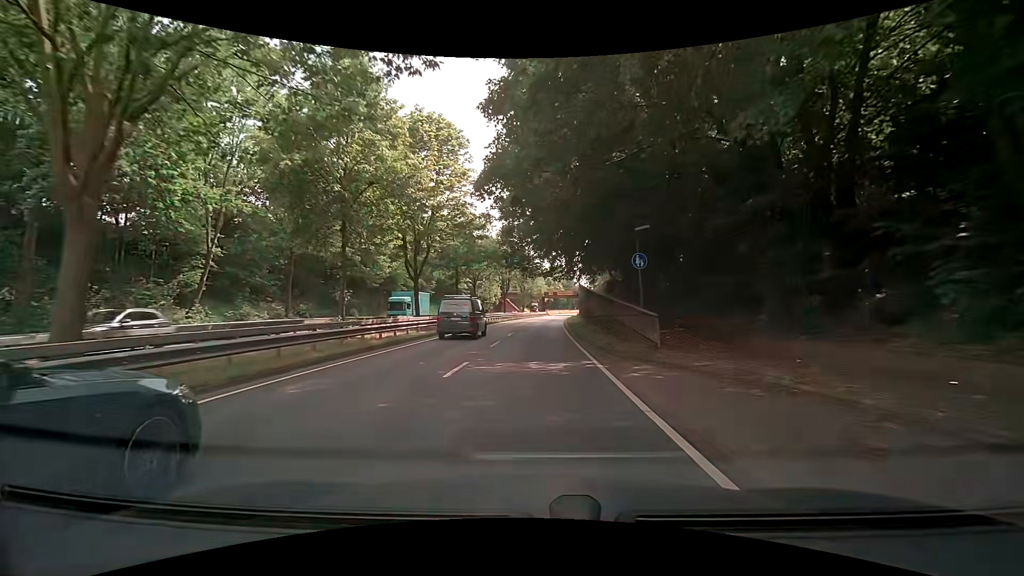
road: secondary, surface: asphalt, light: Day
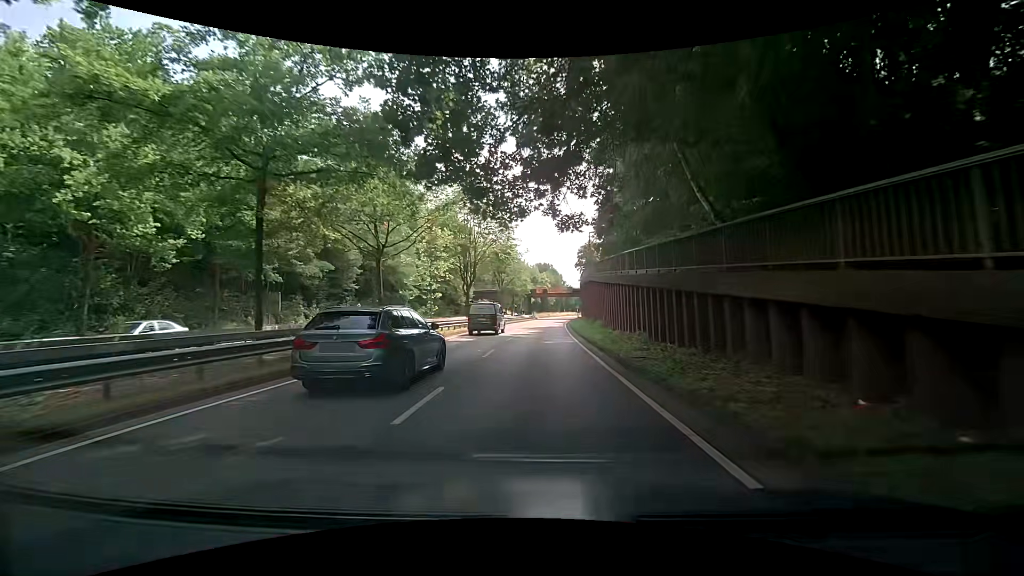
(+0.2, +31.0) m; +1°
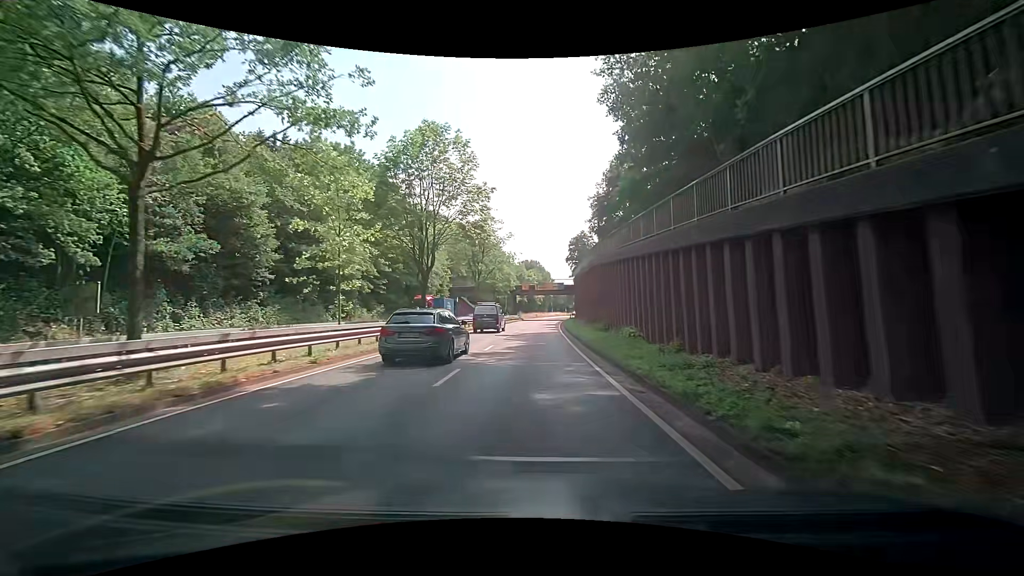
(+0.5, +14.8) m; +1°
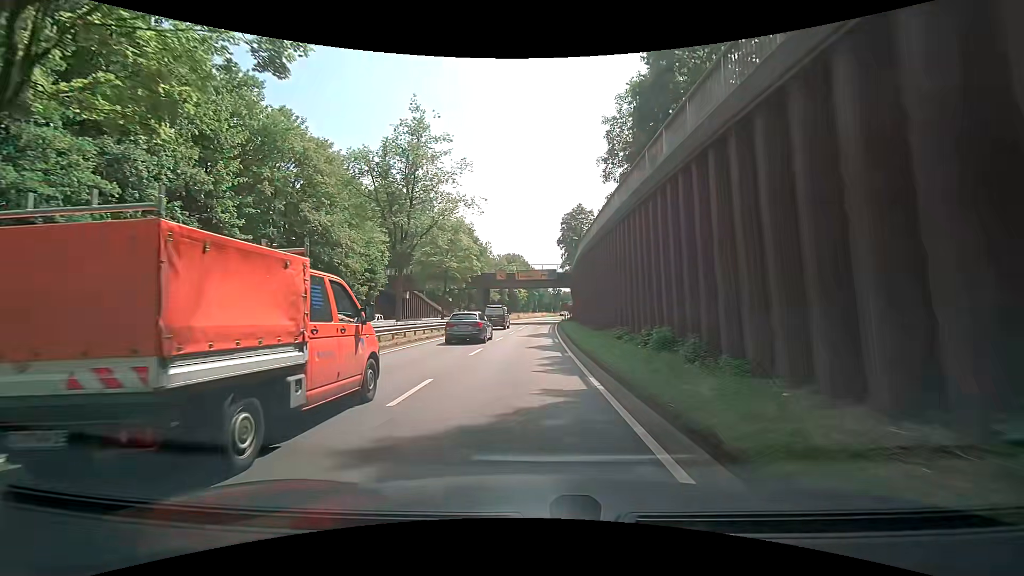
(+1.0, +28.6) m; +3°
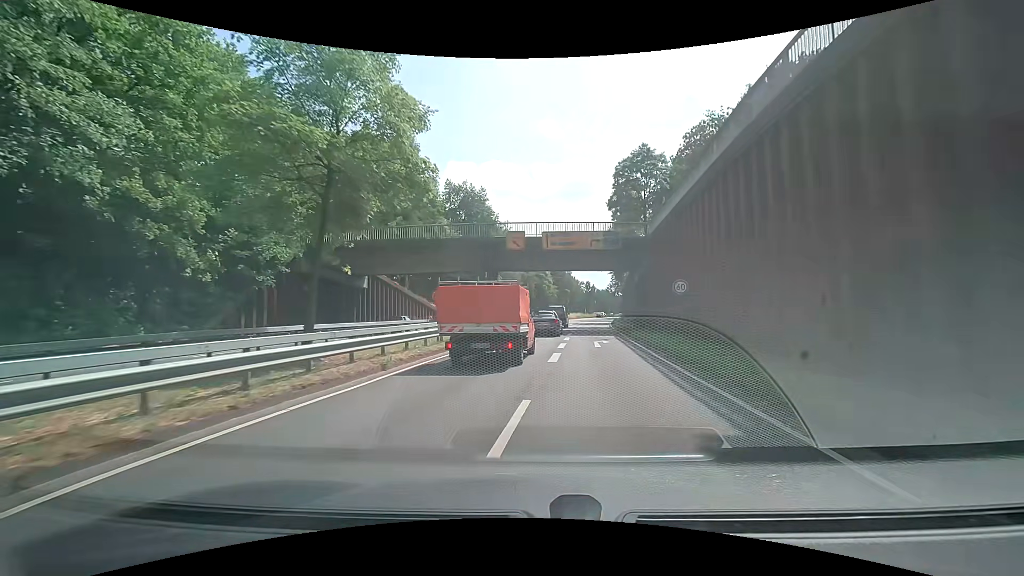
(-0.9, +29.8) m; -3°
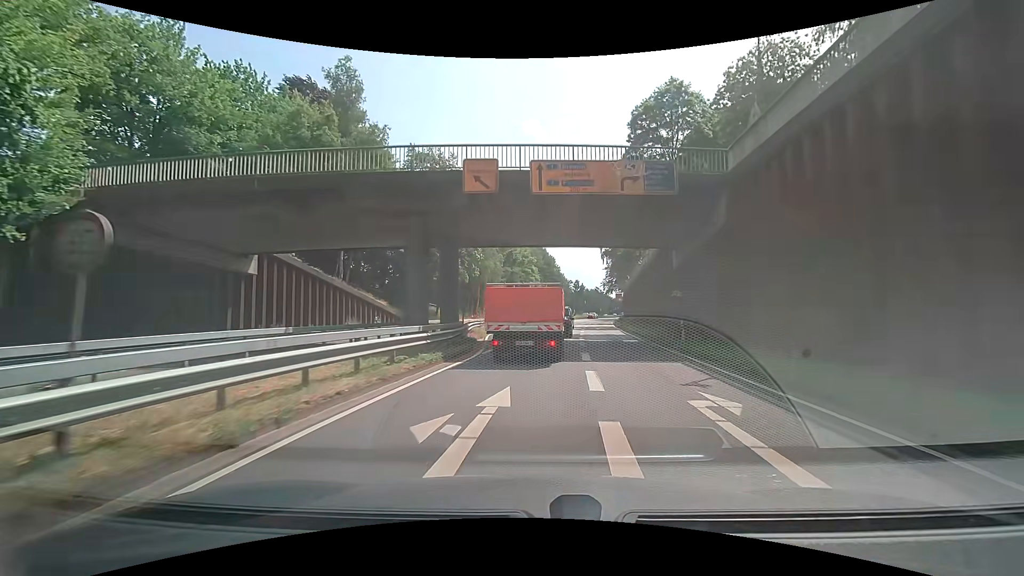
(+0.2, +16.0) m; +1°
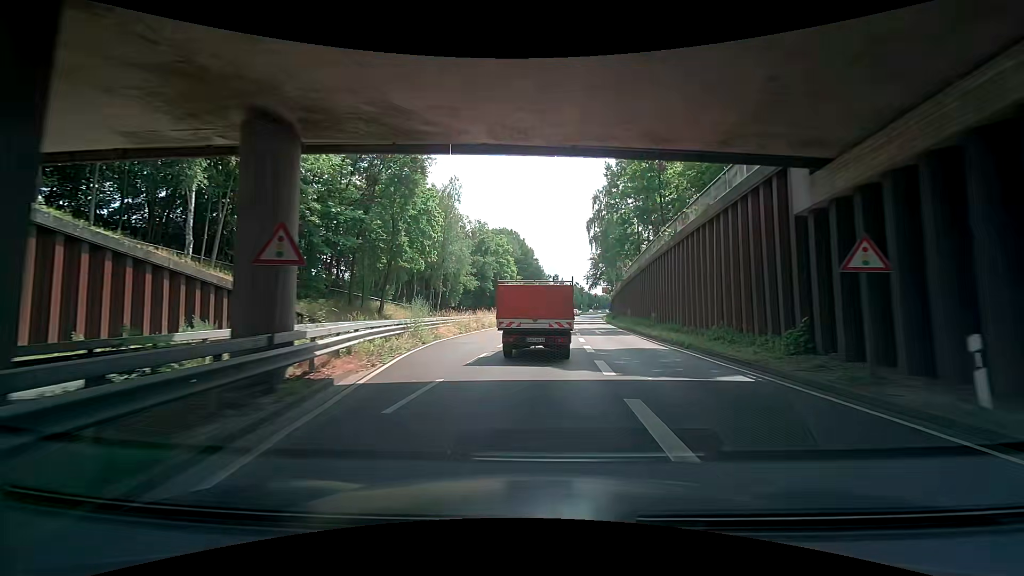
(+0.5, +15.7) m; +3°
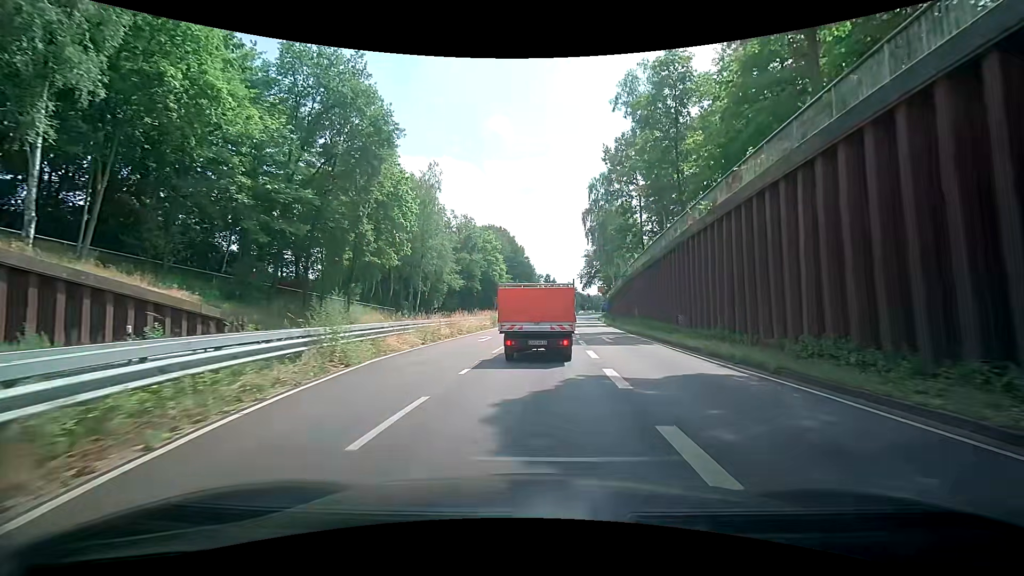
(+0.1, +7.5) m; +1°
(0, +10) (0, +20) (+1, +30) (+1, +40) (+2, +50) (+3, +60) (+4, +70) (+5, +80) (+6, +90) (+7, +100) m
